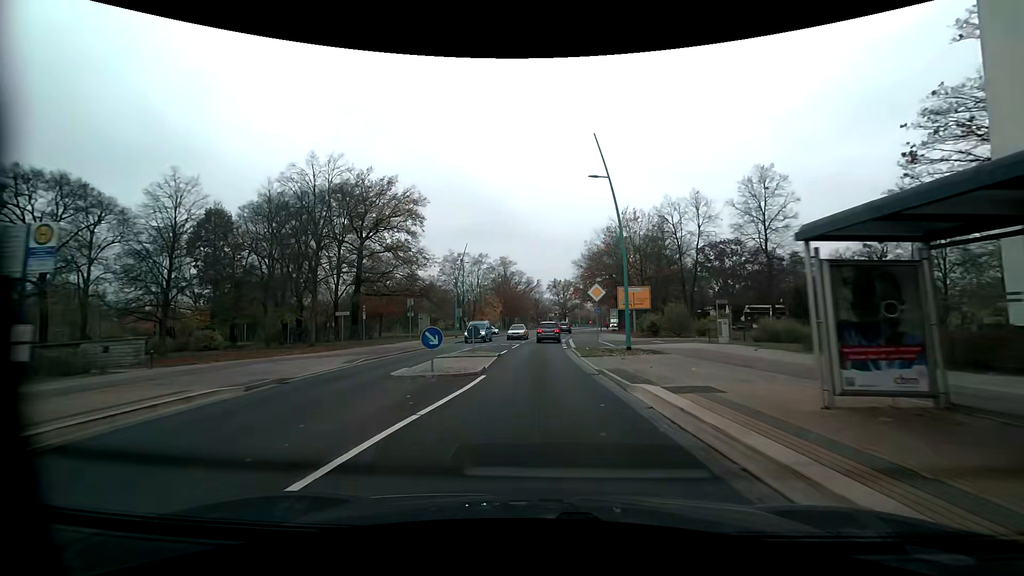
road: tertiary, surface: asphalt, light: Day
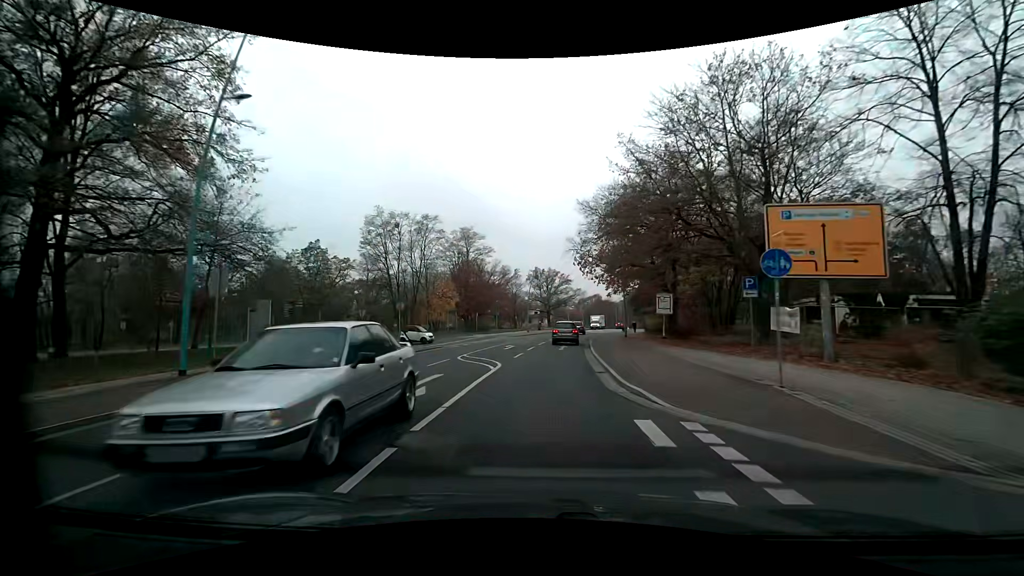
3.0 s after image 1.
(+0.8, +39.9) m; +3°
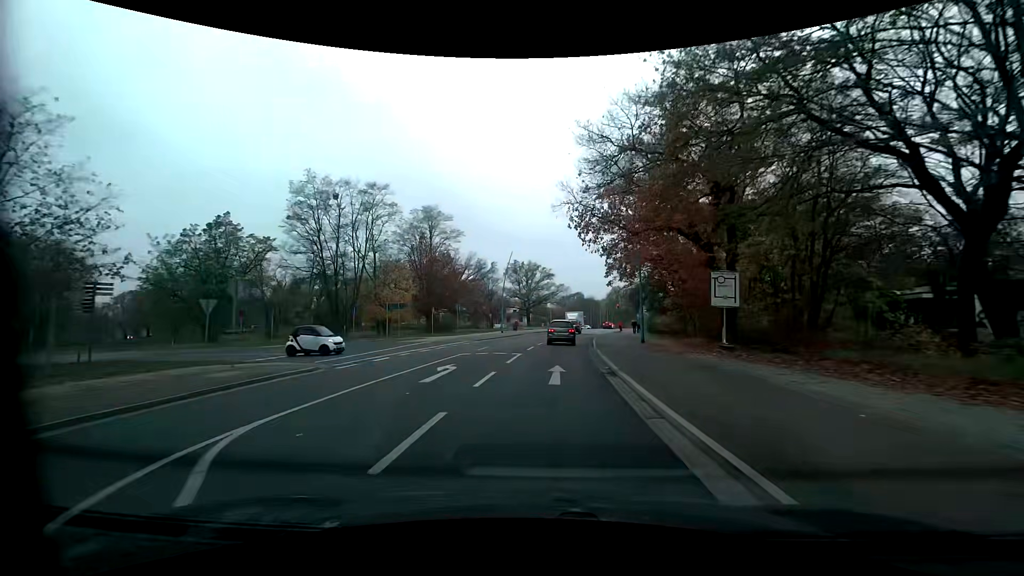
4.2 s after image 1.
(+0.3, +15.8) m; +2°
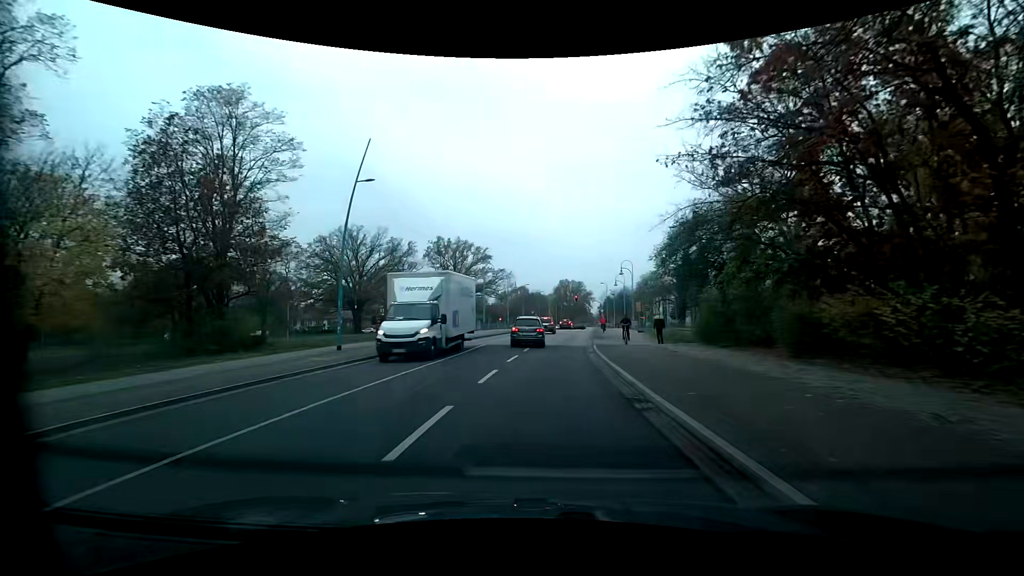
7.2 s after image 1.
(+2.2, +37.6) m; +6°
(0, +10) (+1, +20) (+2, +30) (+3, +40) (+4, +50) (+5, +60) (+6, +70) (+7, +80) (+8, +90) (+10, +99) m
